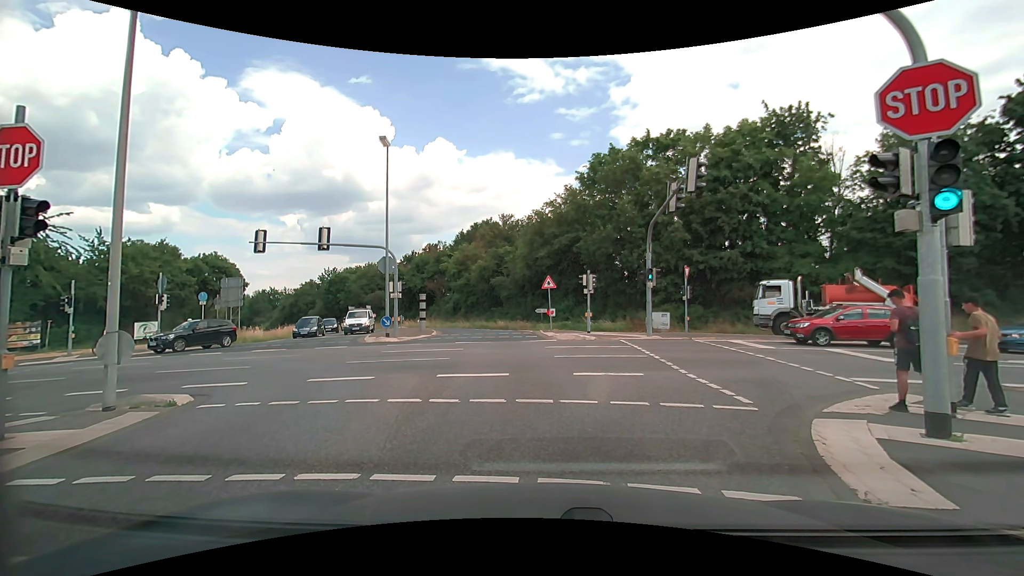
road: secondary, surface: asphalt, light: Day
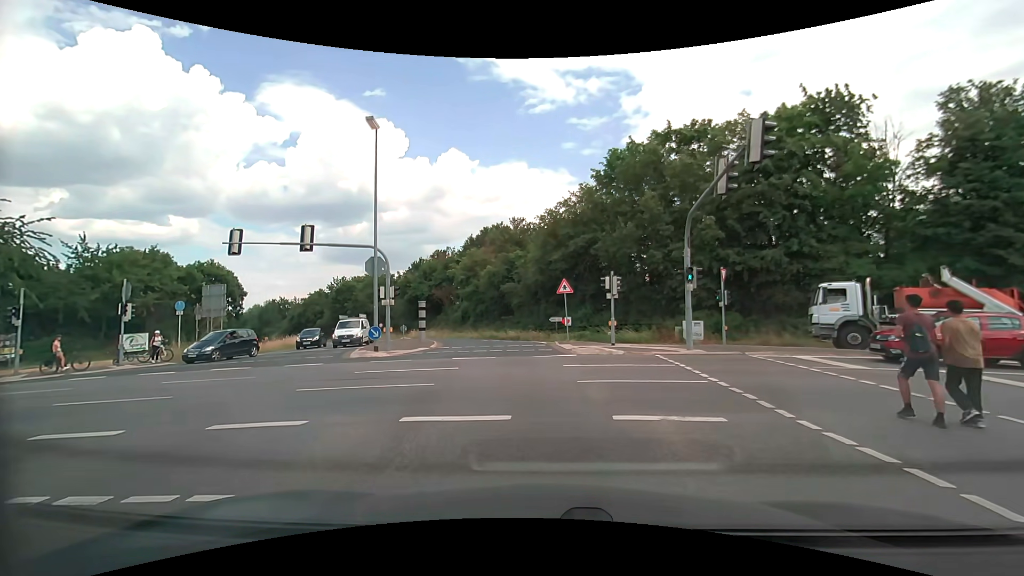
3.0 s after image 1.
(-0.1, +4.3) m; -3°
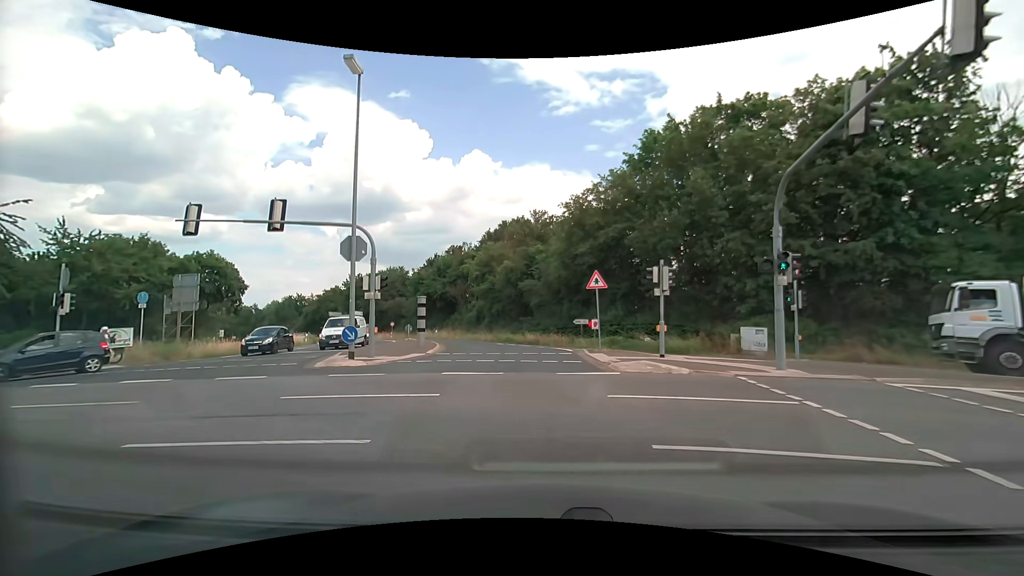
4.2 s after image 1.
(-0.1, +5.6) m; -2°
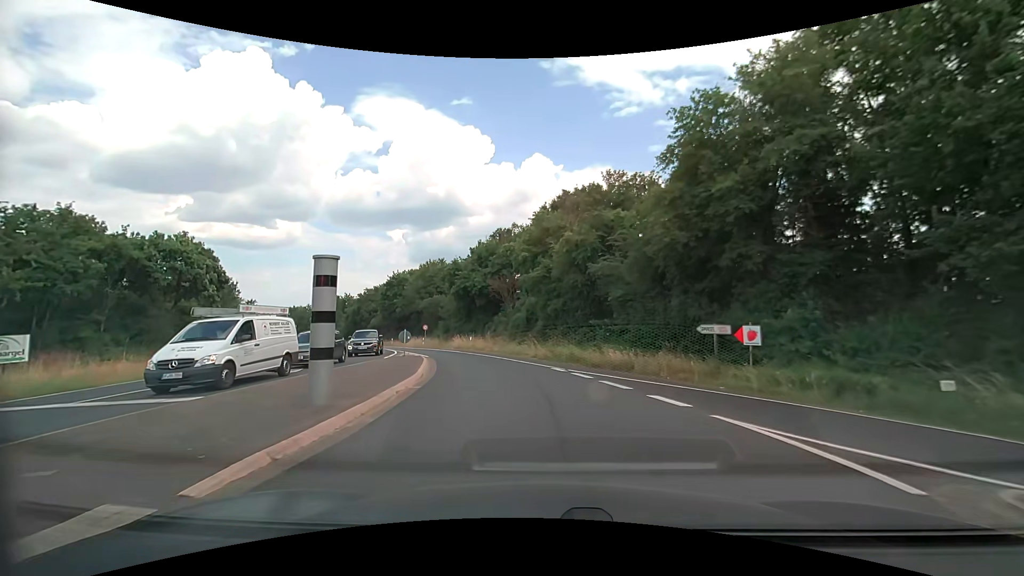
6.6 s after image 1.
(-1.0, +17.2) m; -6°
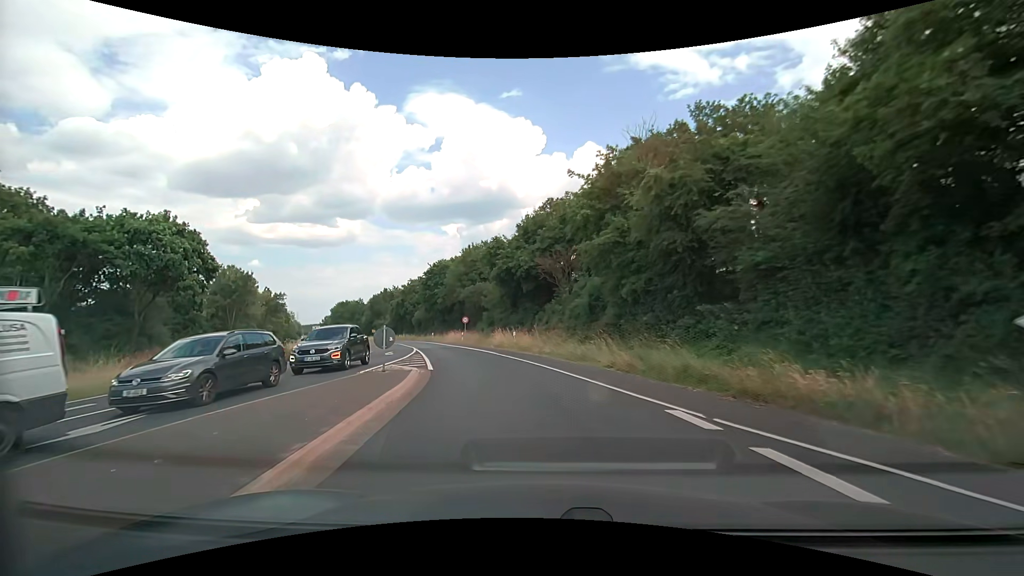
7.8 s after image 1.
(-0.6, +10.7) m; -6°
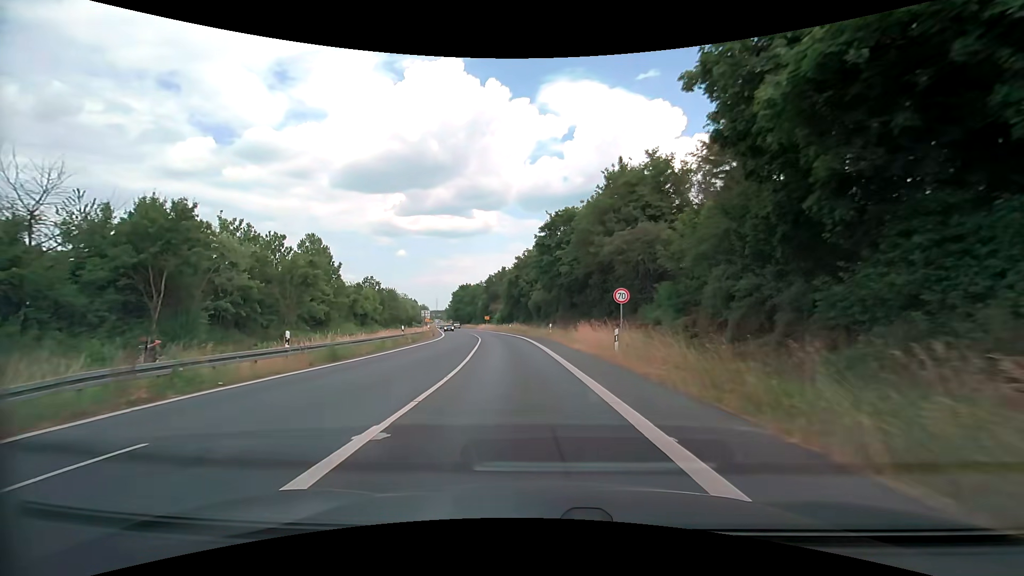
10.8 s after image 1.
(-5.8, +31.5) m; -17°
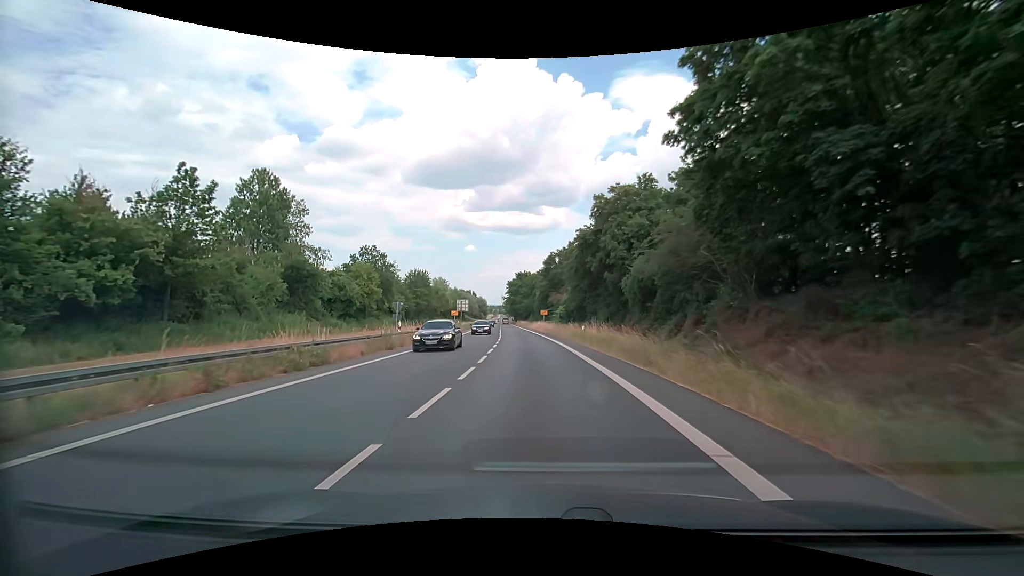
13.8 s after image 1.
(-2.2, +37.6) m; -6°
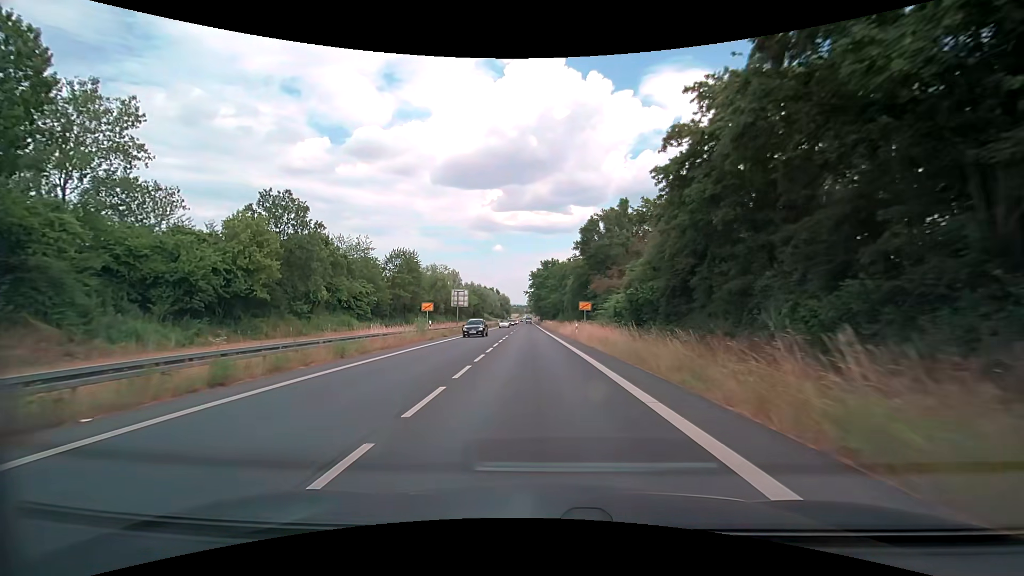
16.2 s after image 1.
(-1.6, +31.7) m; -4°
(0, +10) (0, +20) (-1, +30) (-1, +40) (-2, +50) (-2, +60) (-2, +70) (-3, +80) (-3, +90) (-3, +100) m
